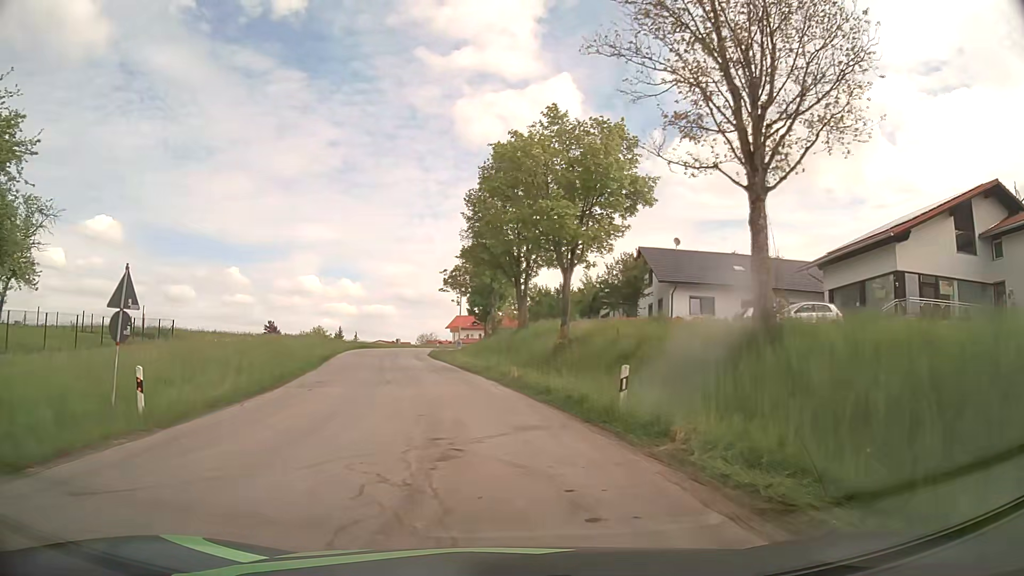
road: tertiary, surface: asphalt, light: Day
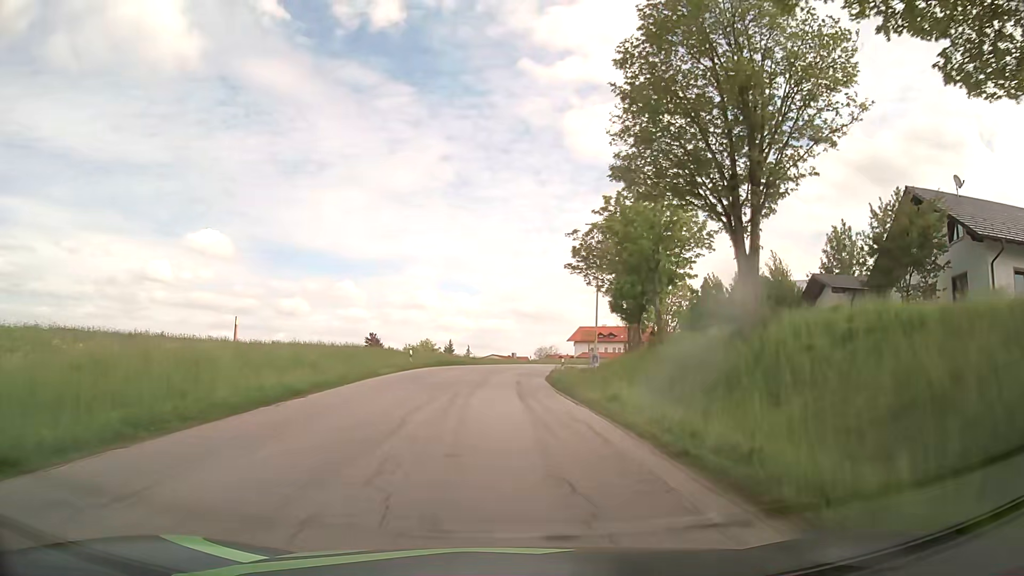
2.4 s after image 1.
(-2.6, +25.6) m; -11°
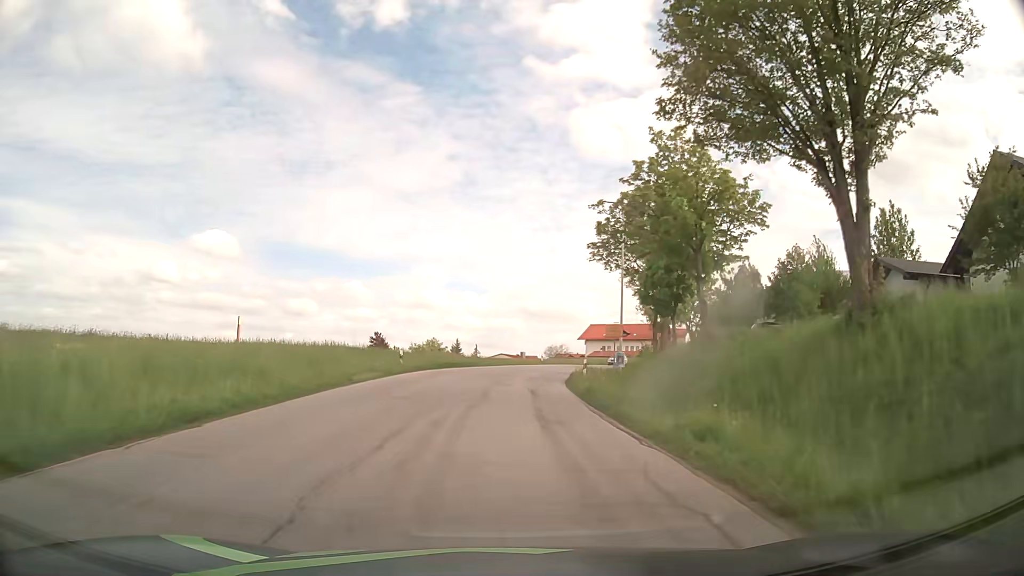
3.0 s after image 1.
(0.0, +6.8) m; -1°
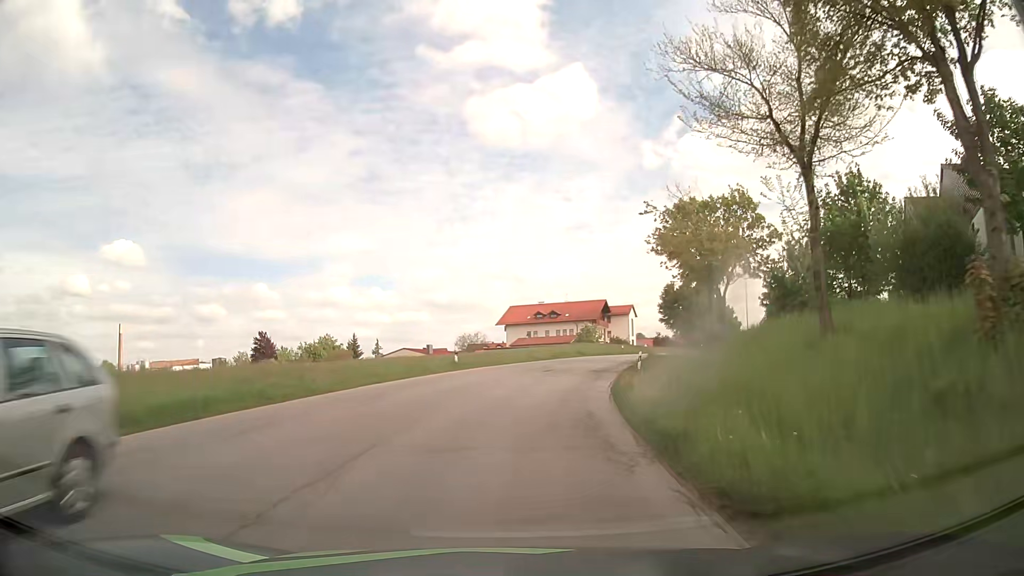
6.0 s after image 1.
(+1.5, +36.0) m; +8°
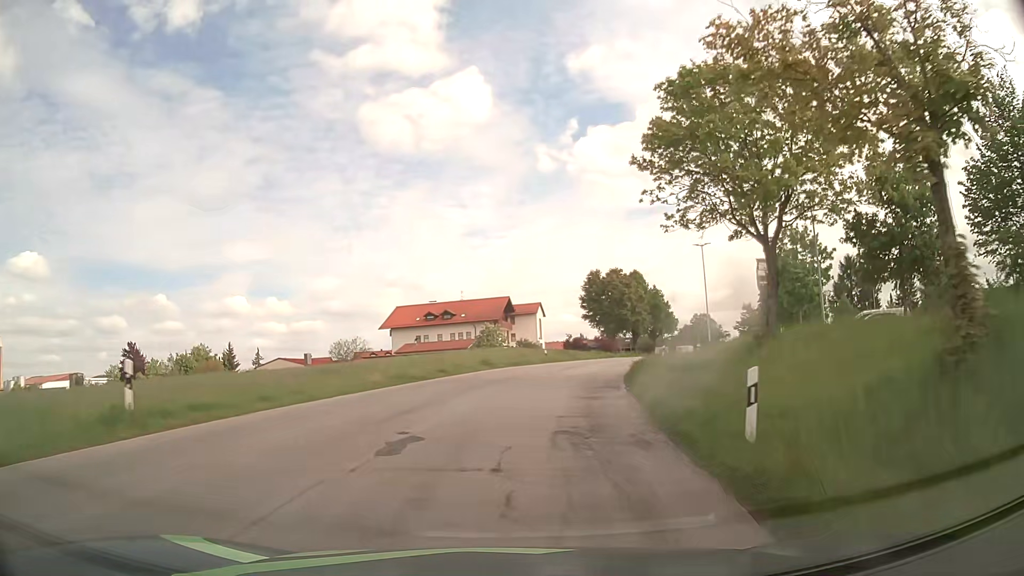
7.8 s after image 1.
(+1.6, +23.3) m; +8°
(0, +10) (+1, +20) (+3, +30) (+6, +39) (+9, +49) (+12, +58) (+16, +68) (+20, +77) (+25, +85) (+30, +94) m
